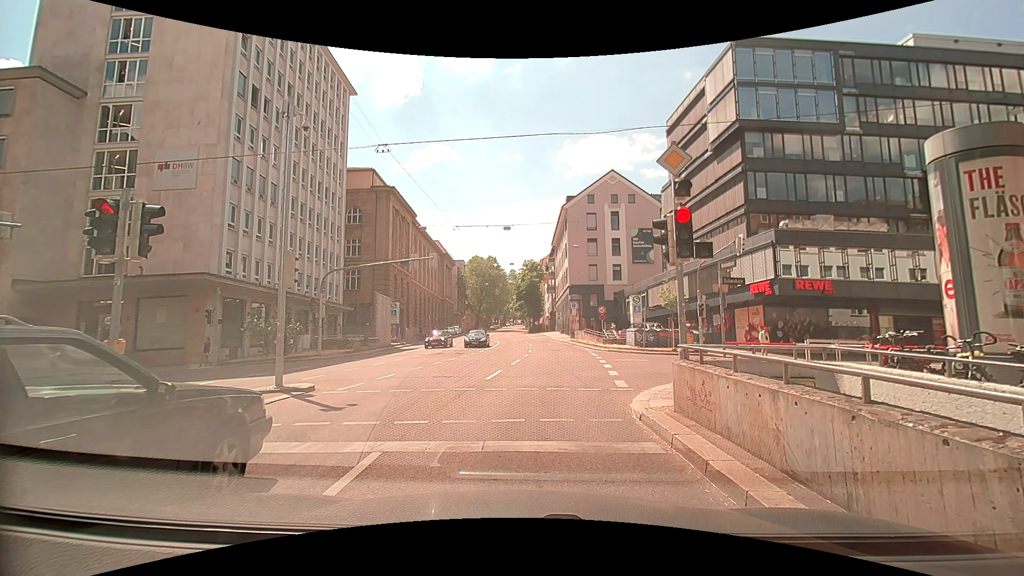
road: secondary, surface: asphalt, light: Day
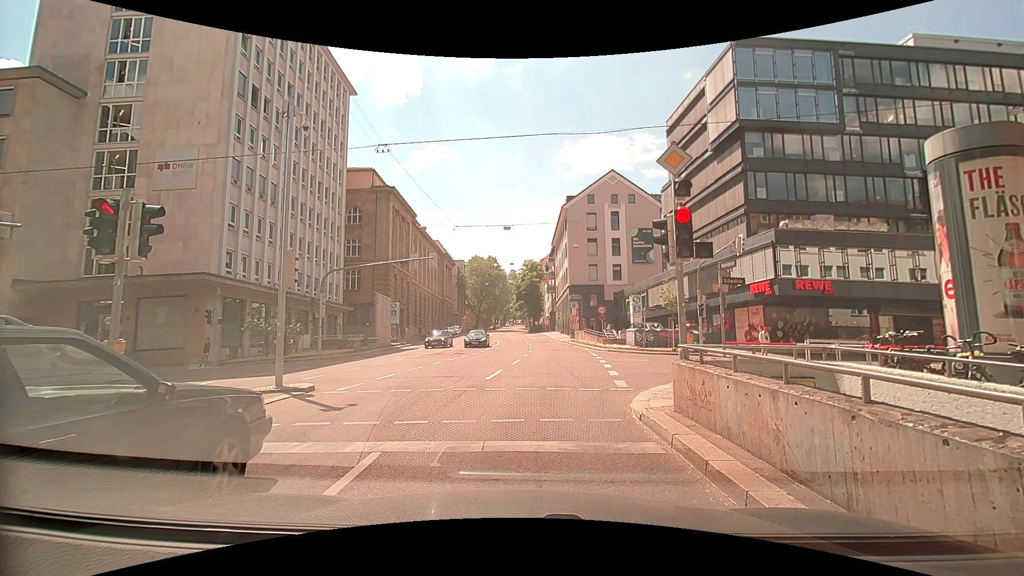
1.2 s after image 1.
(0.0, 0.0) m; 0°
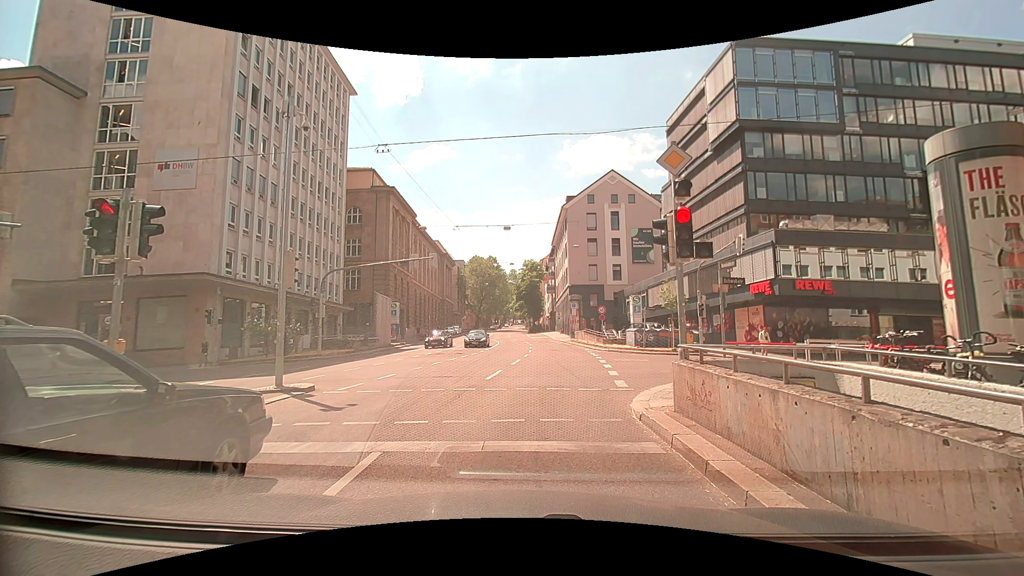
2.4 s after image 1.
(0.0, 0.0) m; 0°
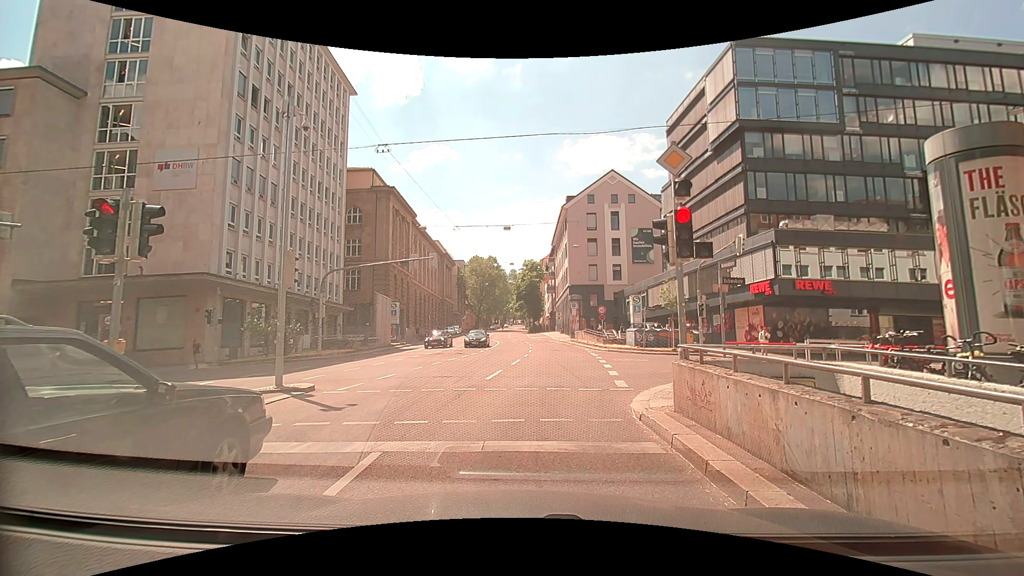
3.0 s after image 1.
(0.0, 0.0) m; 0°
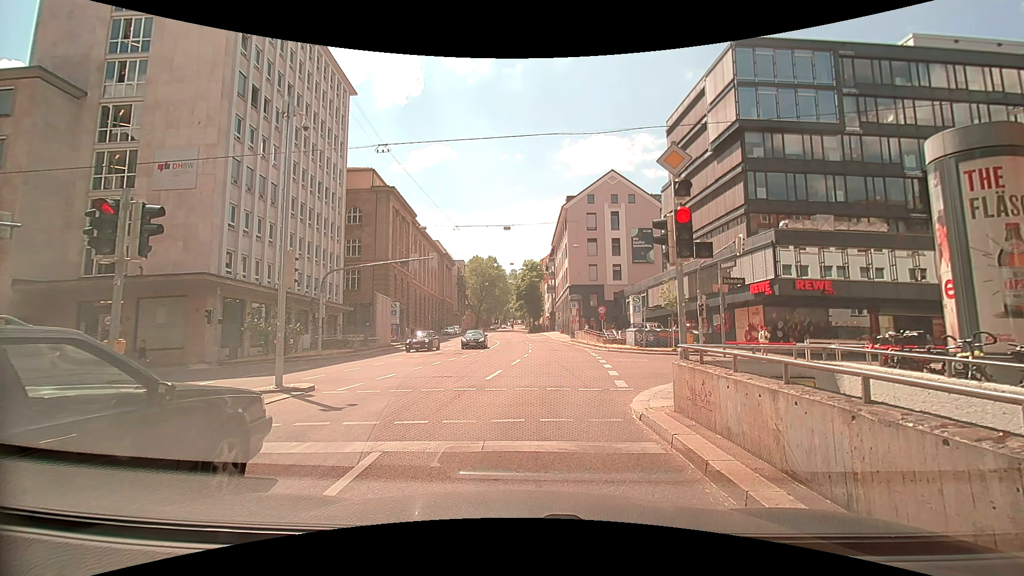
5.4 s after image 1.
(0.0, 0.0) m; 0°
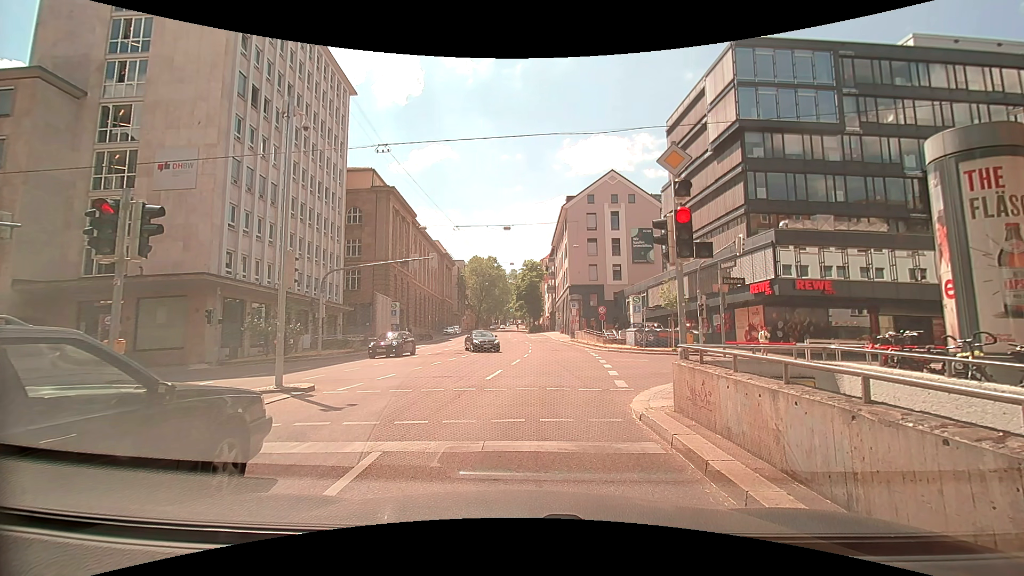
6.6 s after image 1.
(0.0, 0.0) m; 0°
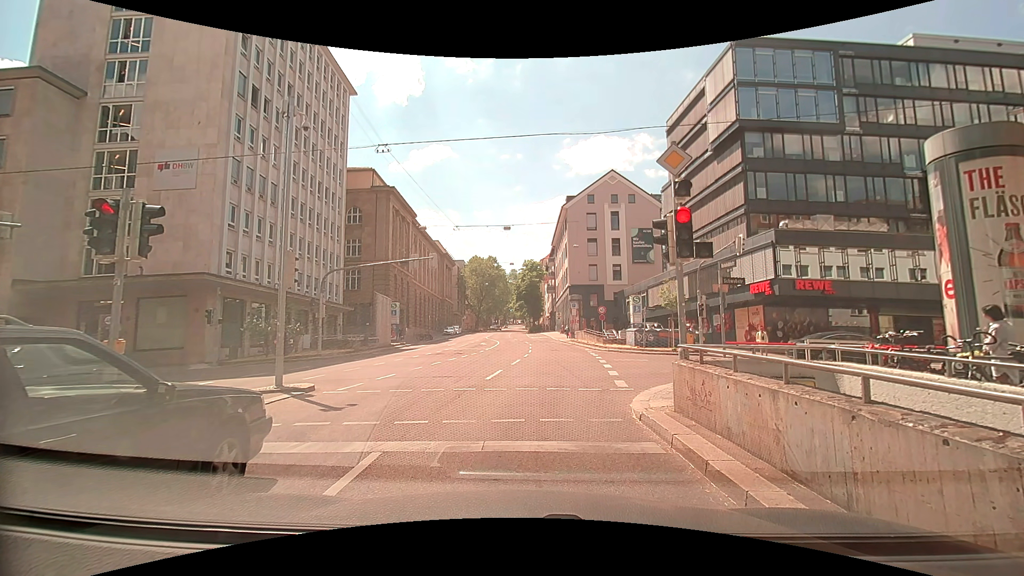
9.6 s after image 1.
(0.0, 0.0) m; 0°
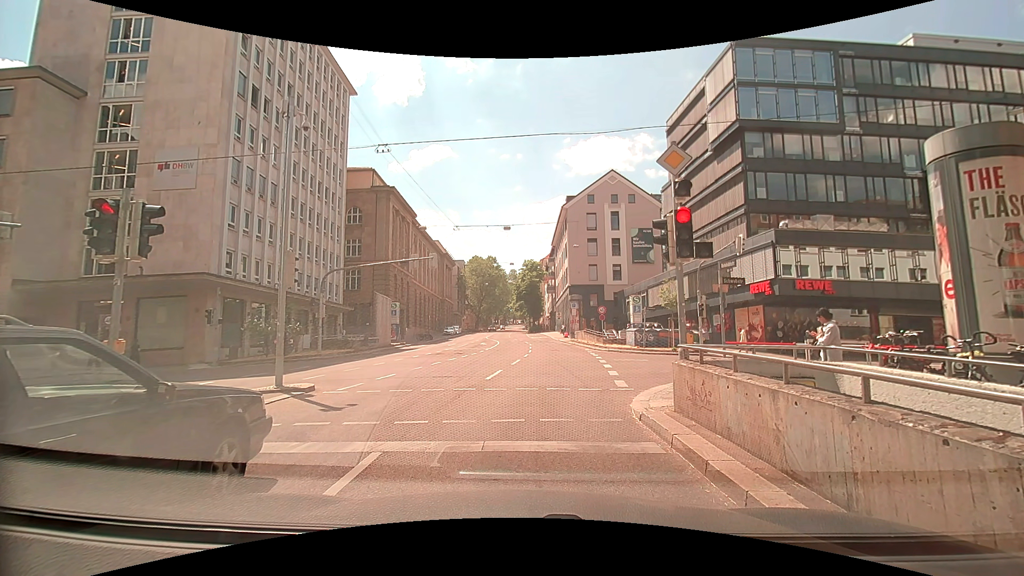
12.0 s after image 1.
(0.0, 0.0) m; 0°
